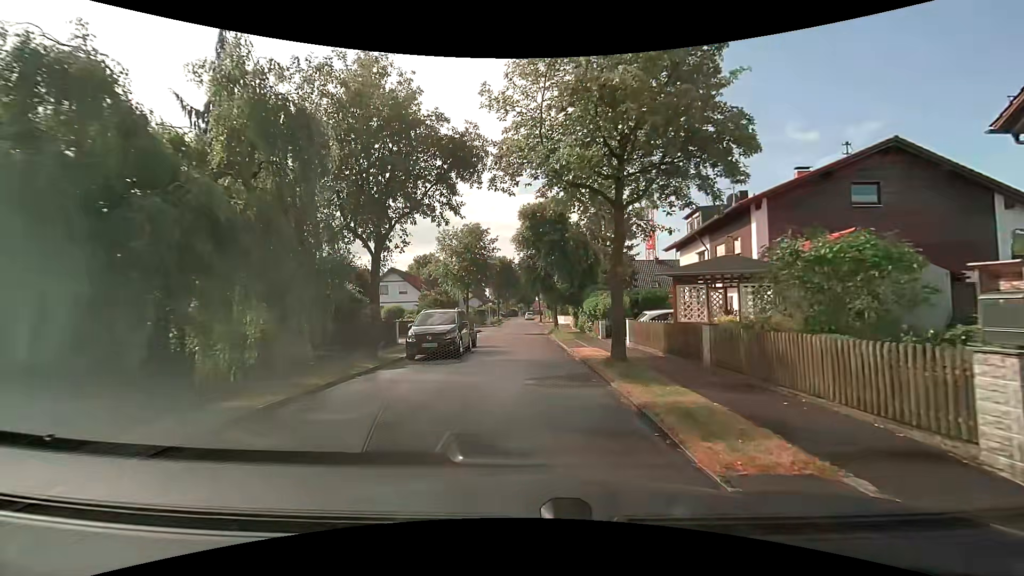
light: Day
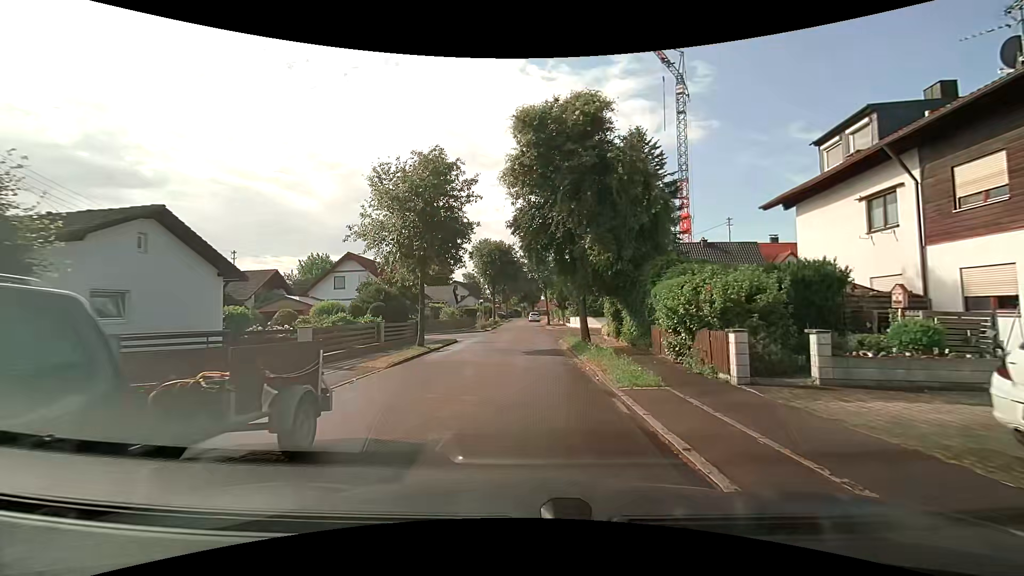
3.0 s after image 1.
(-0.1, +16.8) m; -1°
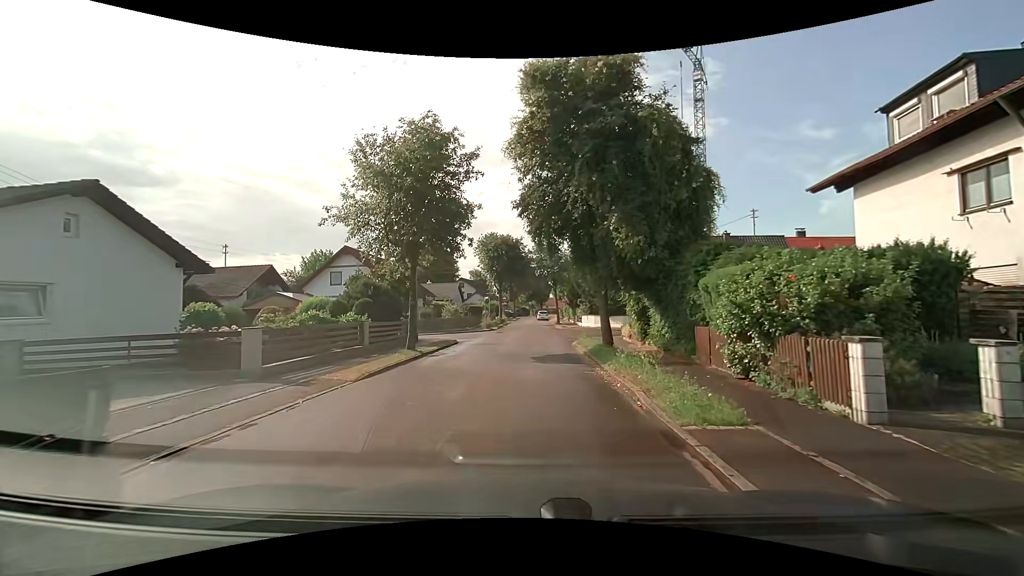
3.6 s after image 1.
(-0.1, +3.2) m; 0°
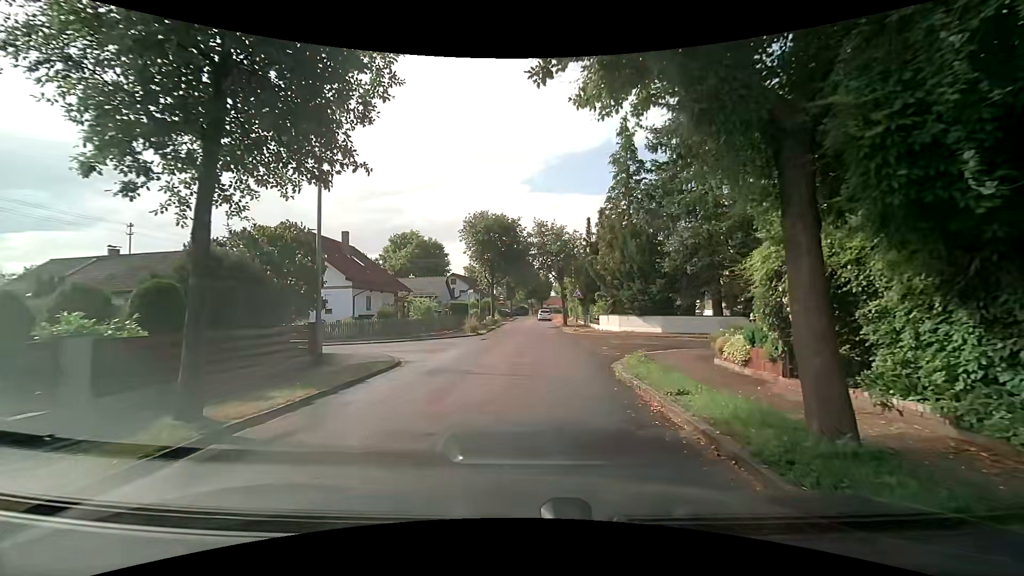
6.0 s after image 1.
(-0.1, +11.4) m; 0°
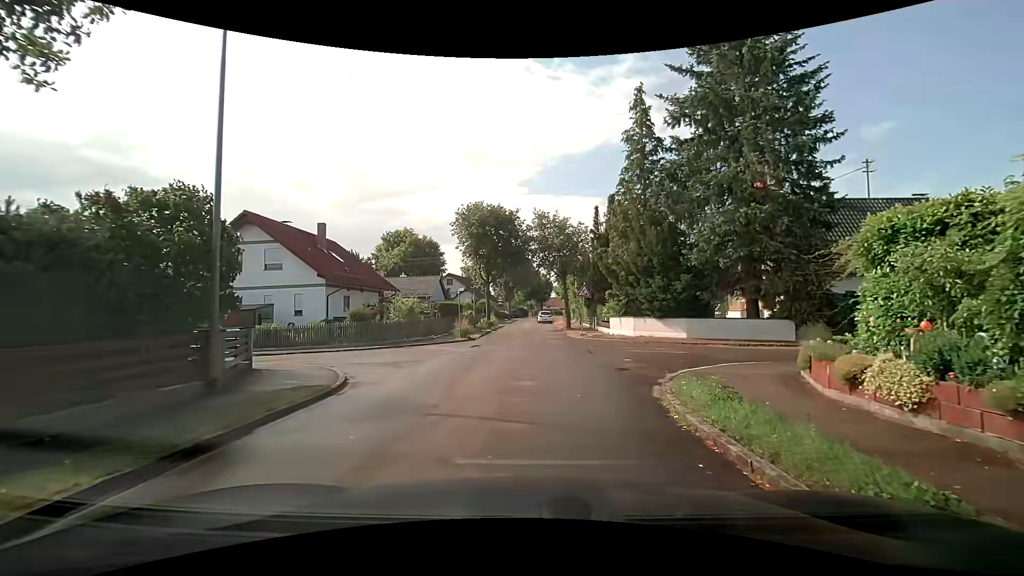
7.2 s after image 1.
(-0.1, +4.4) m; -1°
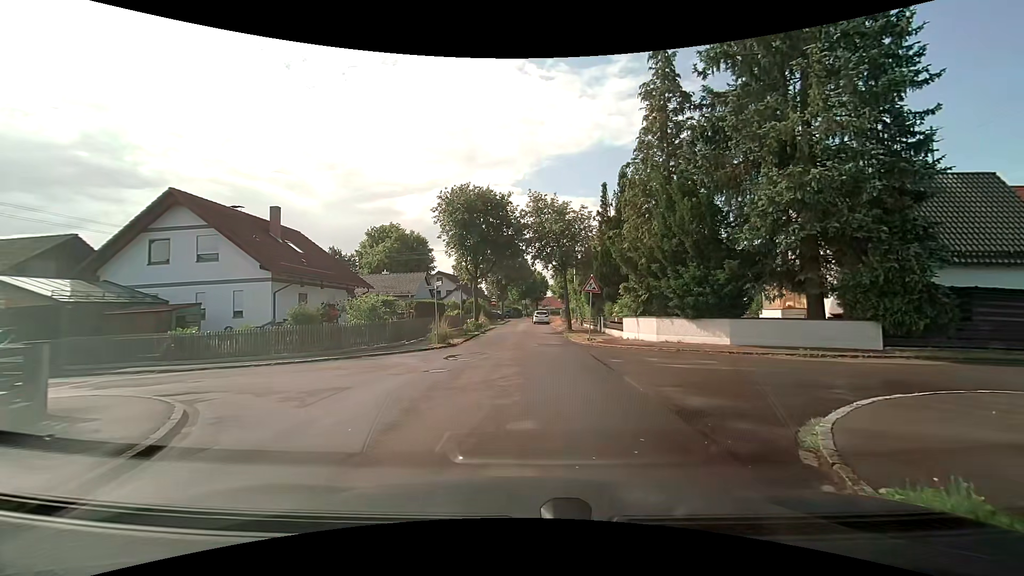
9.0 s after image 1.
(+0.1, +5.6) m; +1°
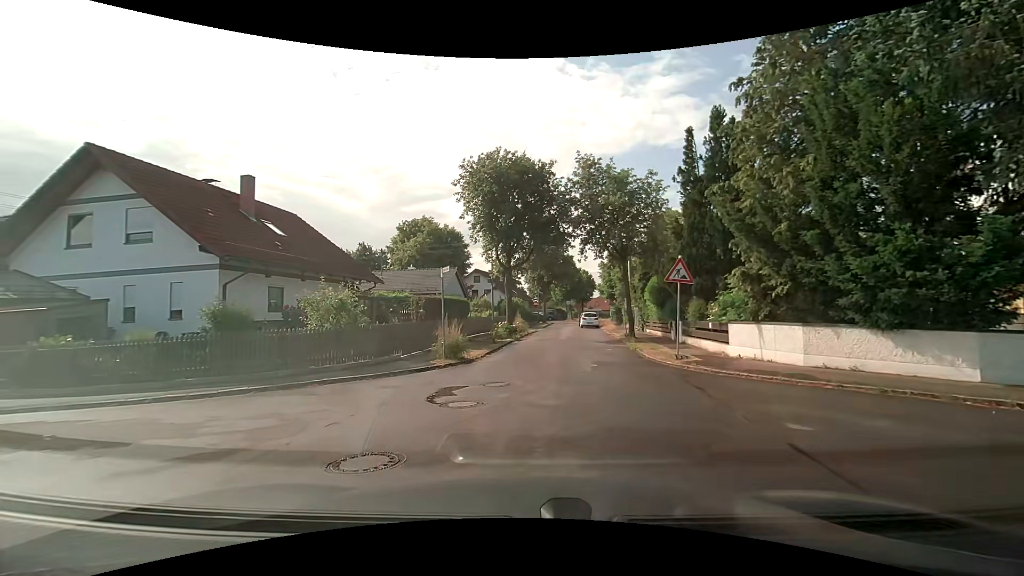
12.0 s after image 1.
(-0.1, +7.7) m; -5°
